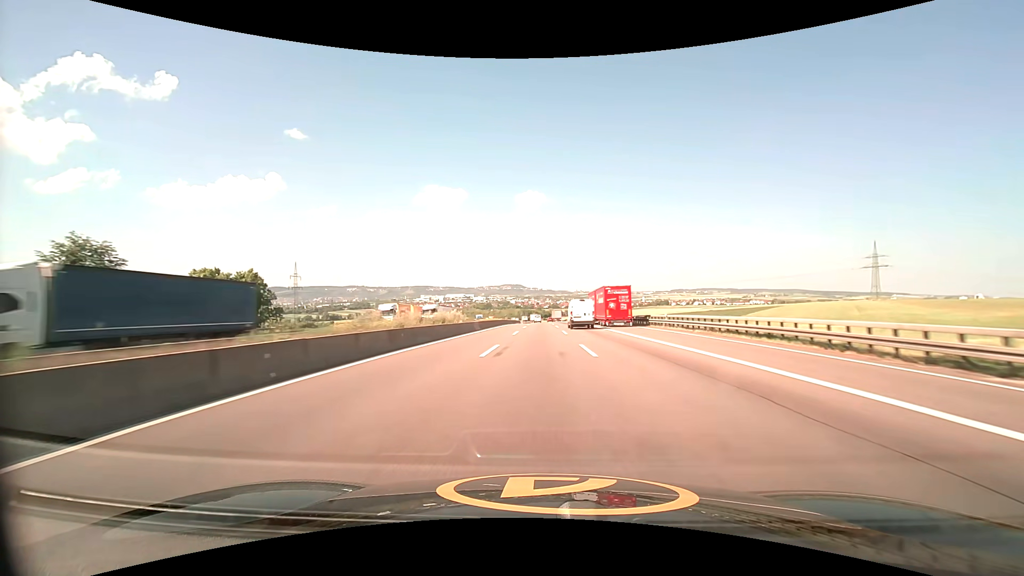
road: motorway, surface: asphalt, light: Day
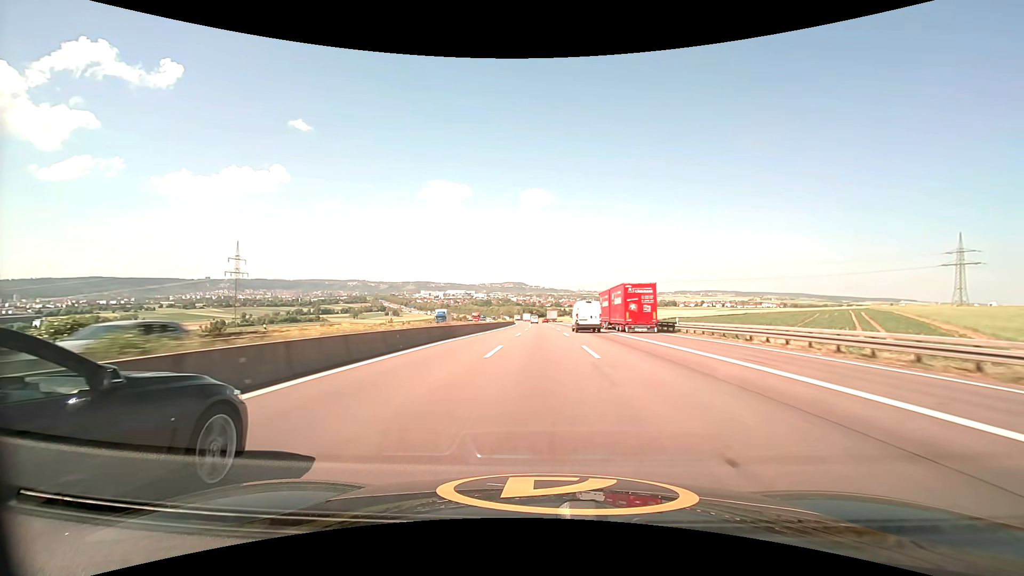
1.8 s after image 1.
(-0.1, +53.6) m; 0°
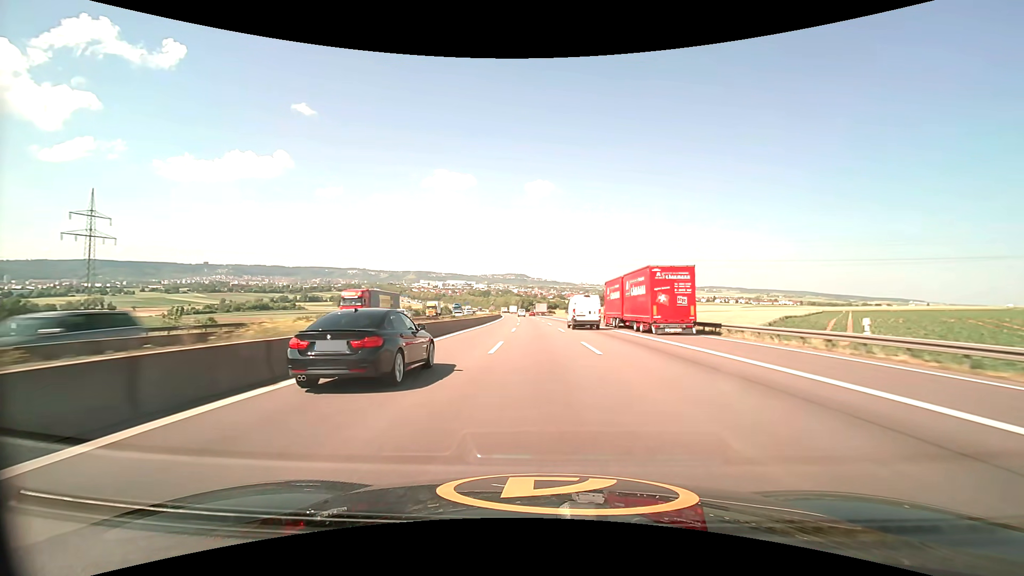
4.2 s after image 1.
(-0.2, +71.5) m; 0°
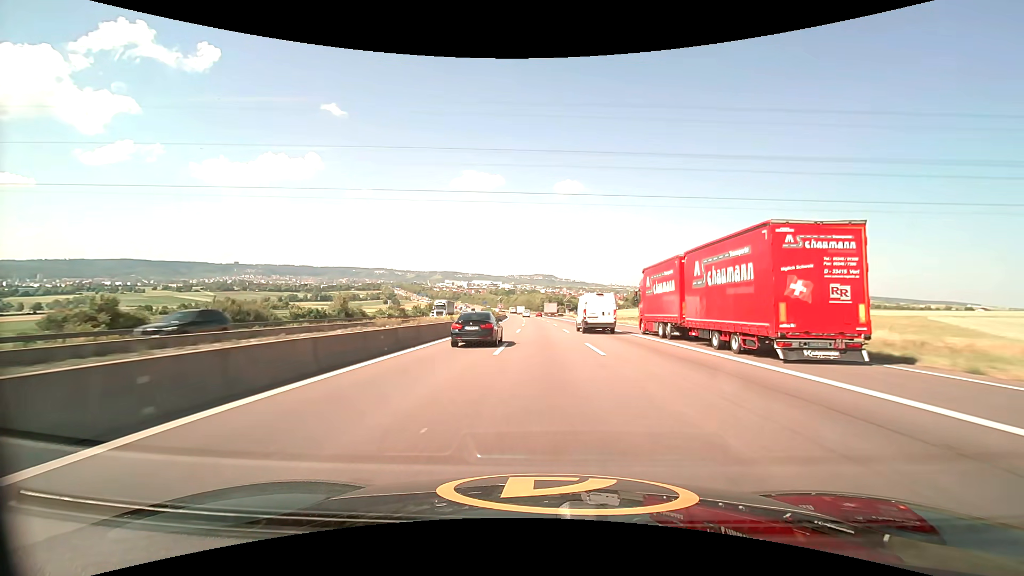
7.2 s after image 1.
(-2.3, +89.6) m; -3°
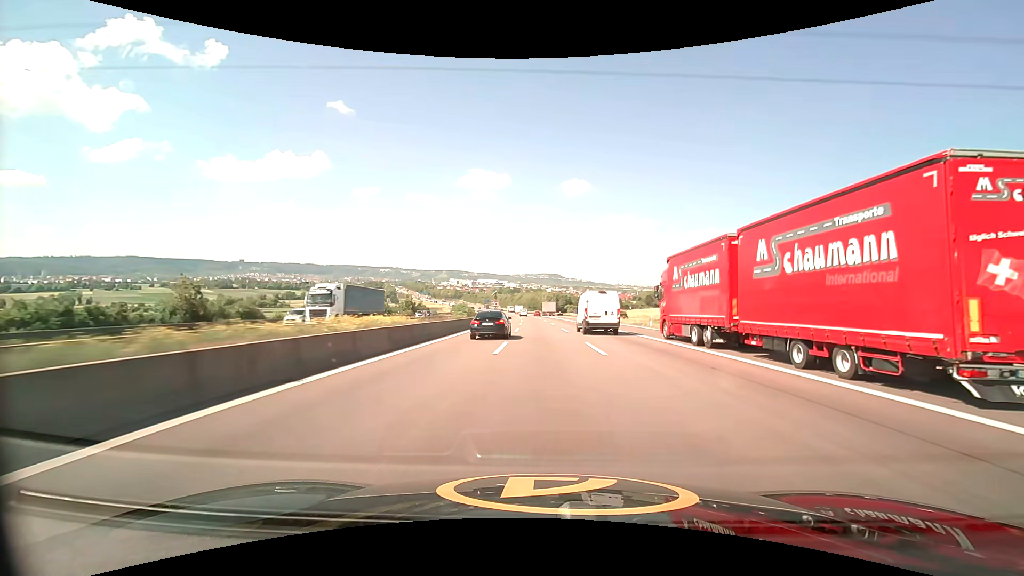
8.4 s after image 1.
(-0.2, +36.0) m; -1°
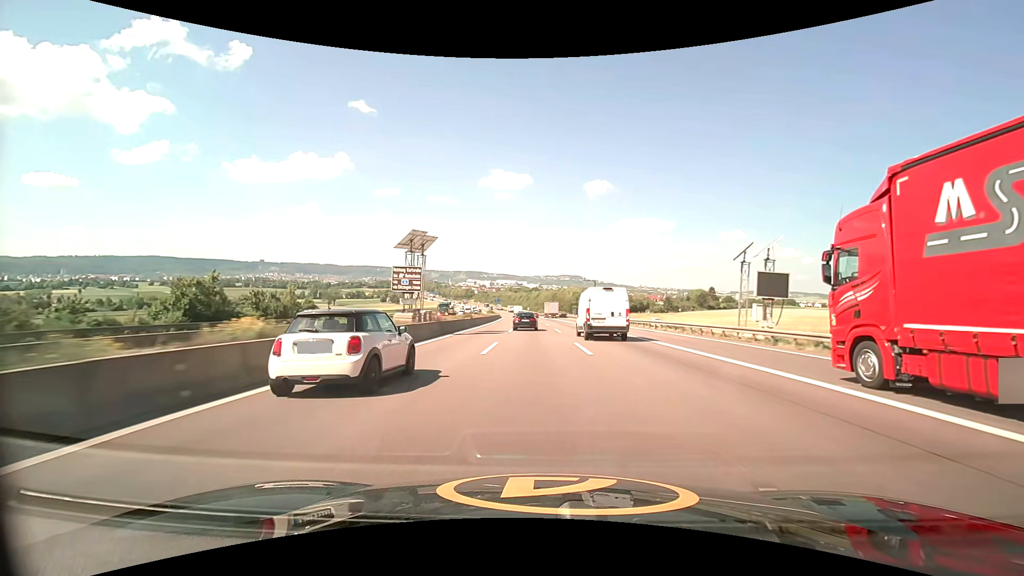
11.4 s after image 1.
(-1.7, +89.4) m; -2°
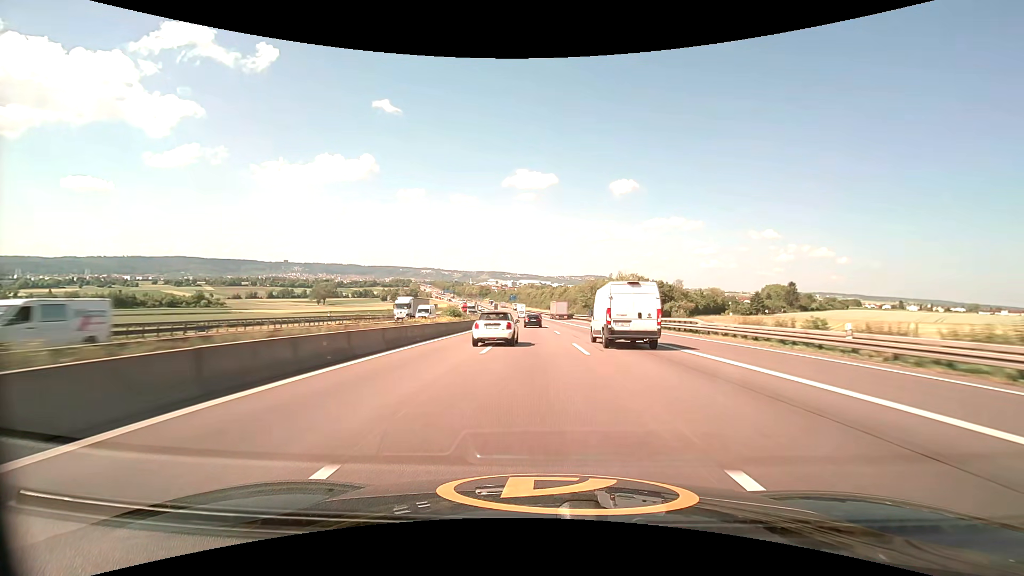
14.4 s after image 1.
(-2.2, +89.2) m; -3°
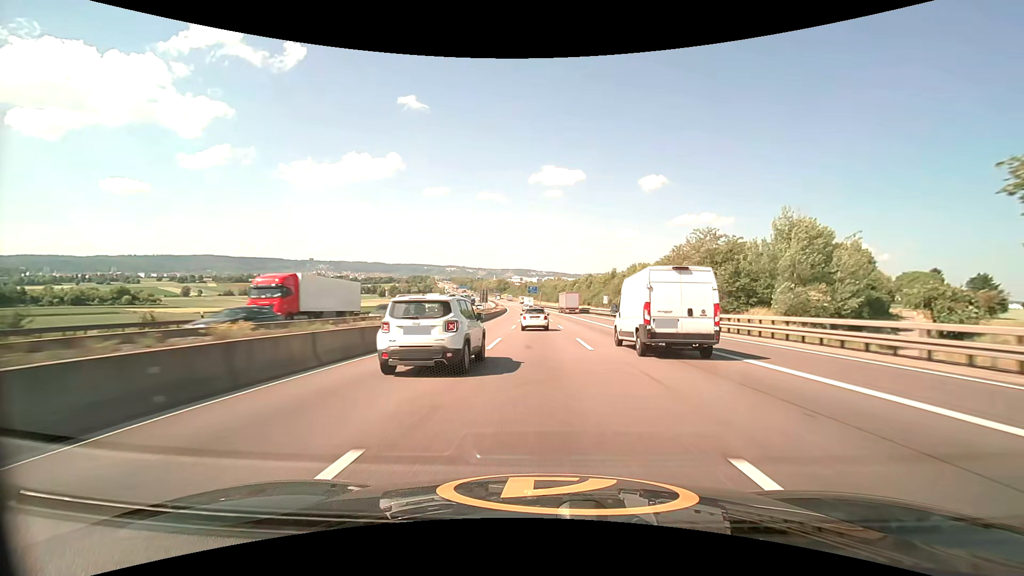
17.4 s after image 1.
(-2.2, +89.2) m; -3°
(0, +10) (0, +20) (0, +30) (0, +40) (-1, +50) (-1, +60) (-1, +70) (-1, +80) (-2, +90) (-2, +100) m
